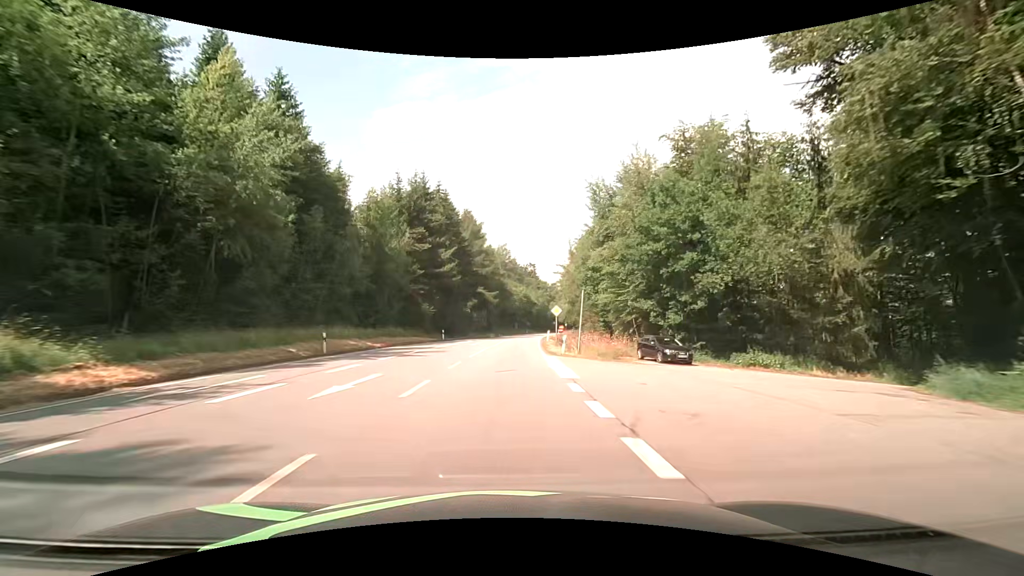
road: primary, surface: asphalt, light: Day
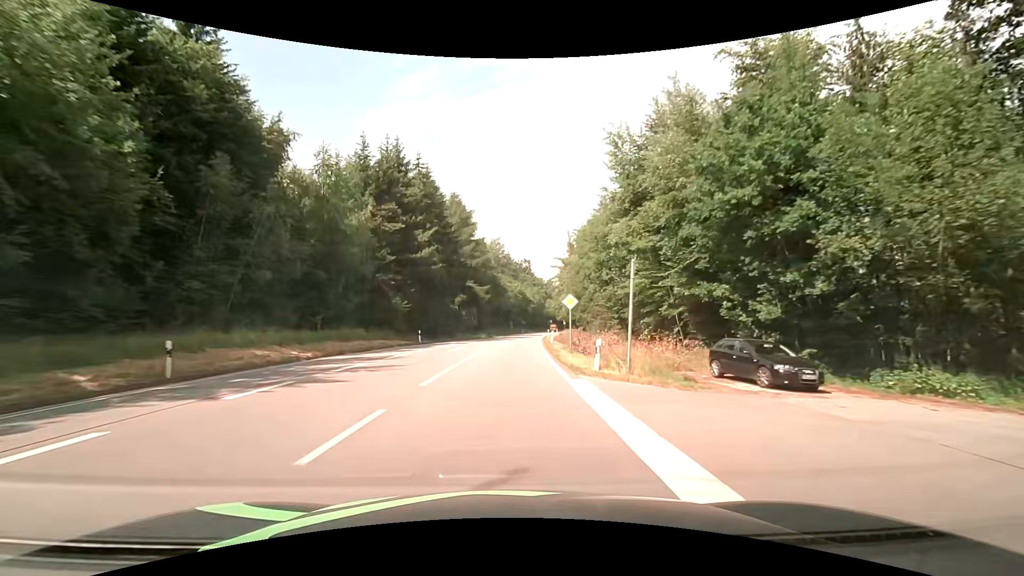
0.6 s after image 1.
(+0.1, +11.5) m; +1°
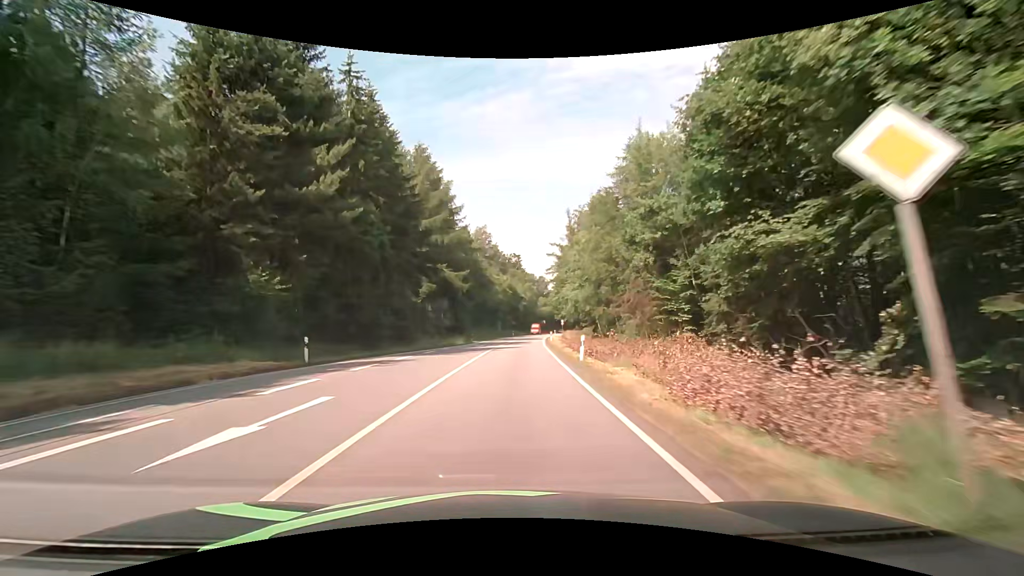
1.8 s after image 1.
(+0.1, +22.8) m; +1°
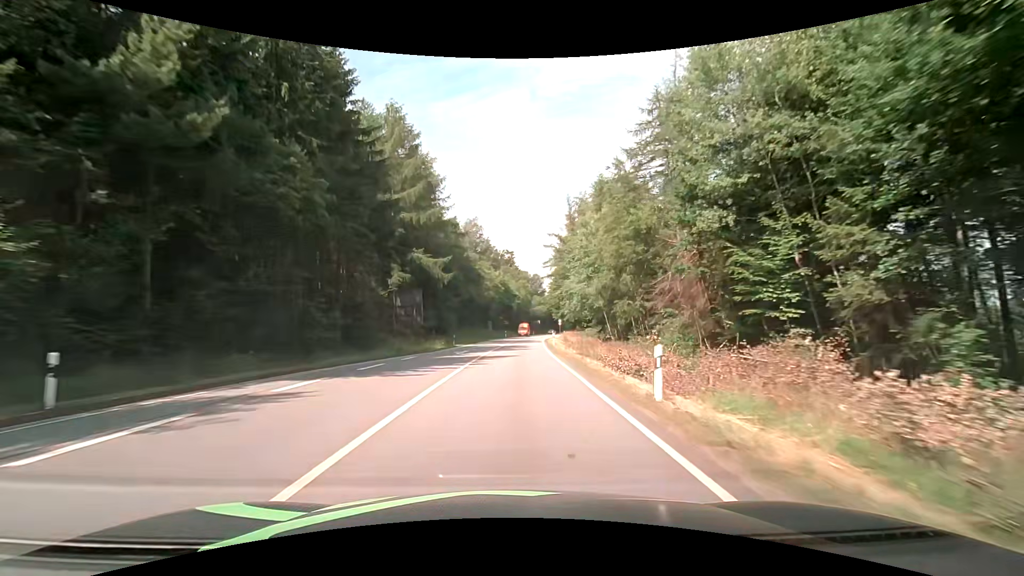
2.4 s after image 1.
(+0.1, +11.4) m; +1°
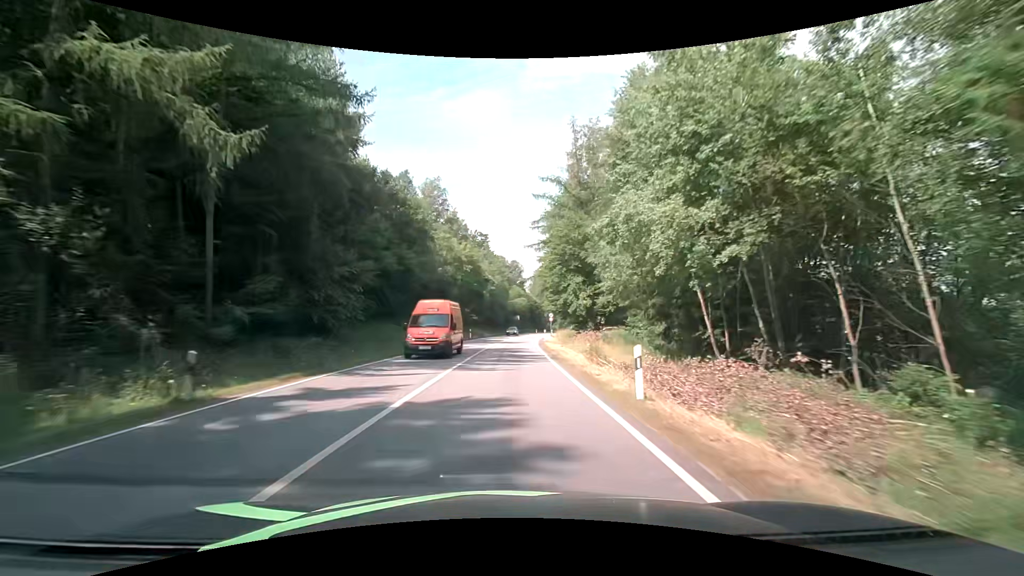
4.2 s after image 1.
(+1.0, +34.5) m; +3°
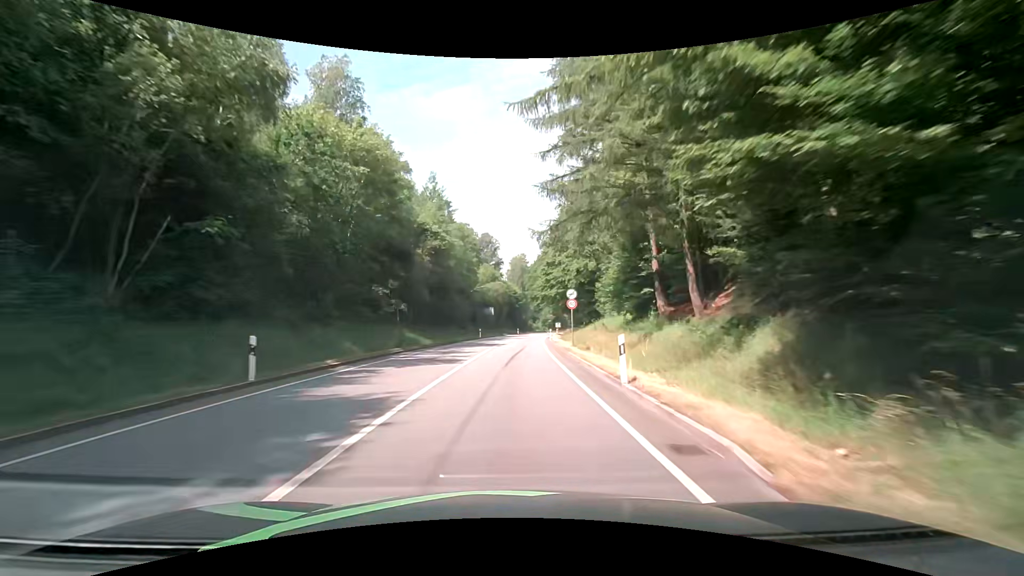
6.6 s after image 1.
(+1.0, +46.6) m; +2°
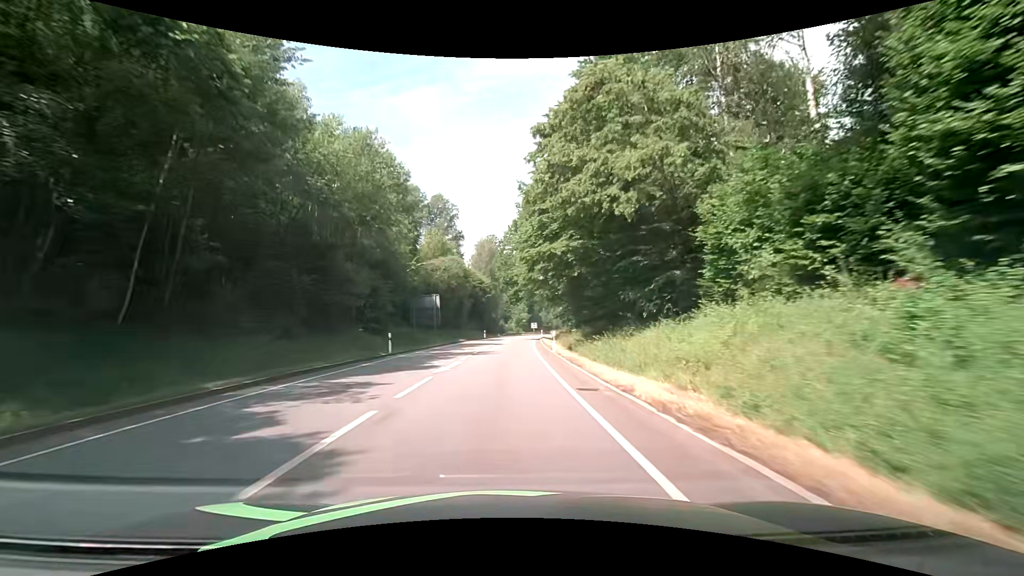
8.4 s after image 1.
(+1.5, +35.5) m; +4°
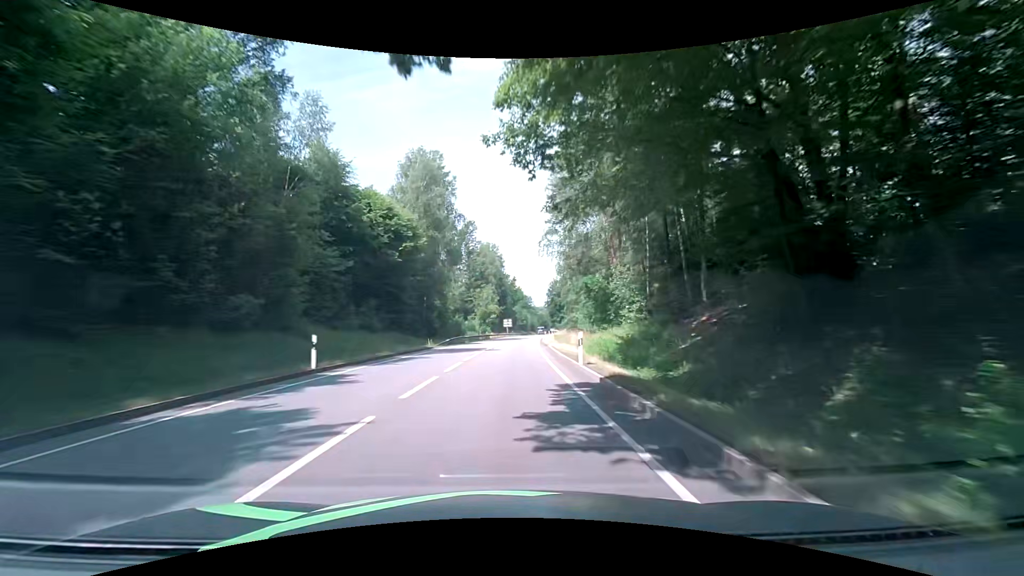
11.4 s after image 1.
(+1.5, +60.2) m; +3°
(0, +10) (0, +20) (+1, +30) (+1, +40) (+1, +50) (+2, +60) (+3, +70) (+4, +80) (+4, +90) (+5, +100) m
